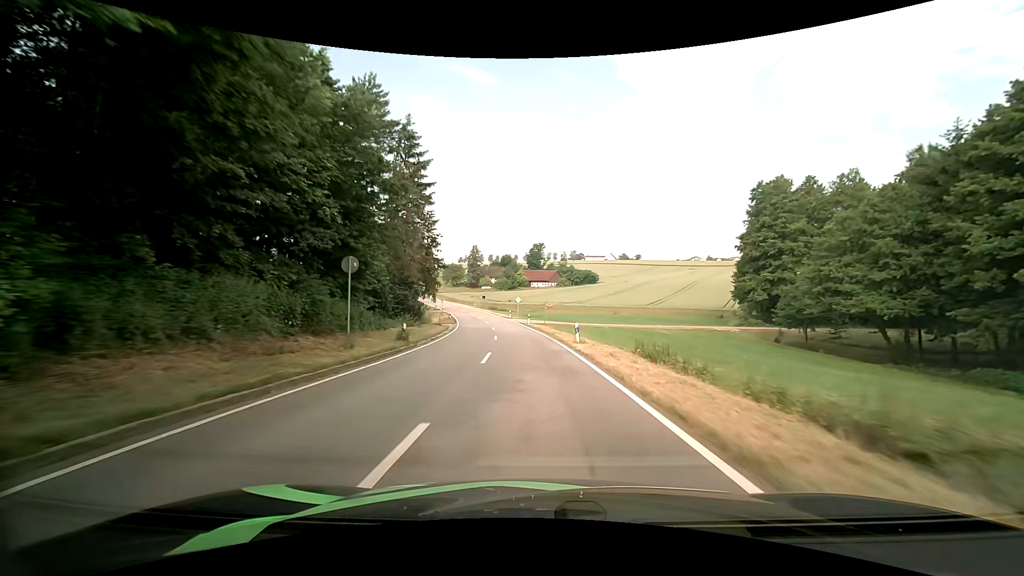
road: tertiary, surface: asphalt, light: Day
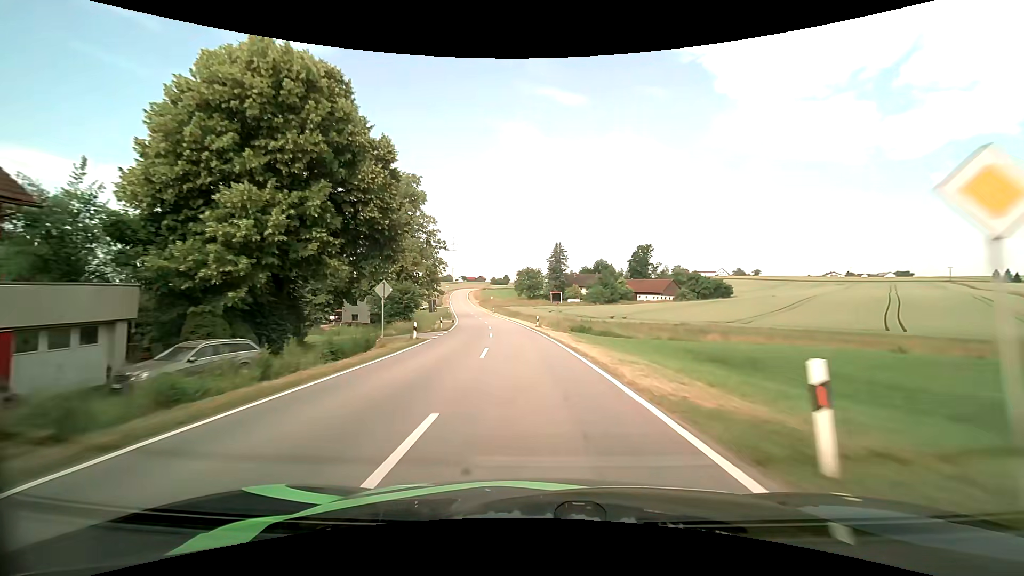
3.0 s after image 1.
(-5.4, +60.9) m; -10°
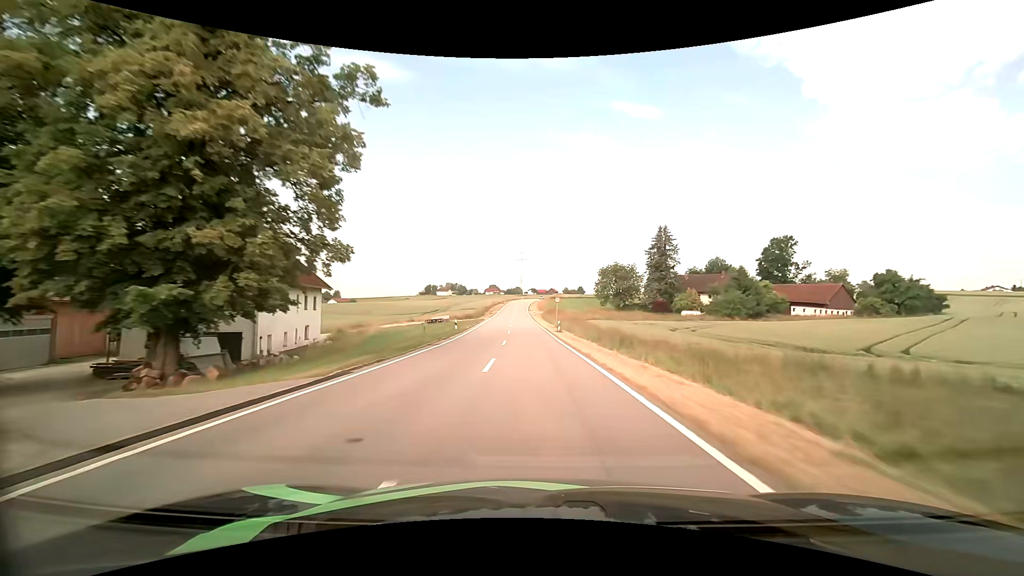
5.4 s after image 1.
(-4.1, +52.4) m; -9°
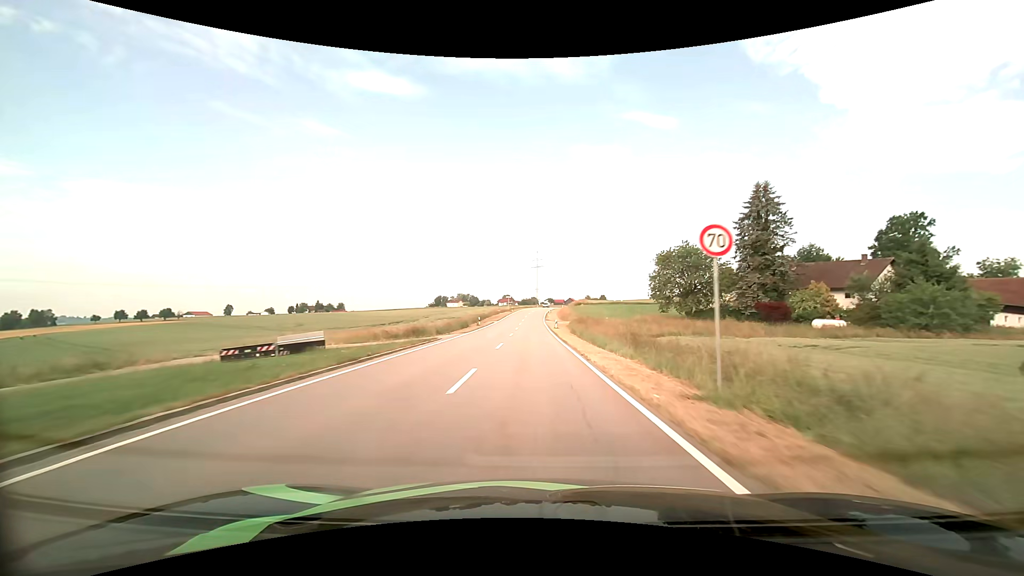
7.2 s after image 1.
(-0.8, +41.2) m; -2°
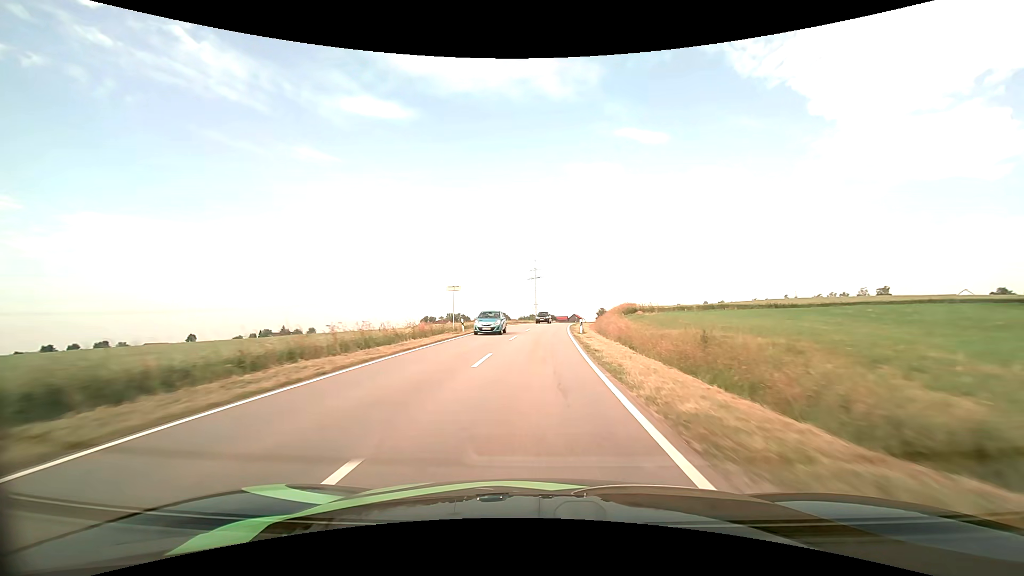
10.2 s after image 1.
(-0.5, +70.1) m; 0°
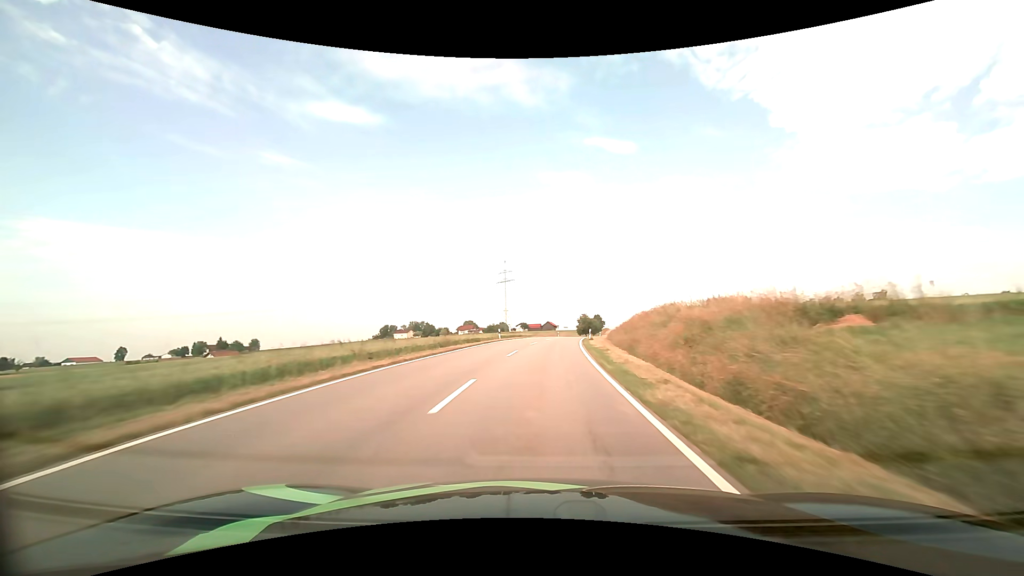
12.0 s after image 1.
(+0.9, +42.2) m; +3°
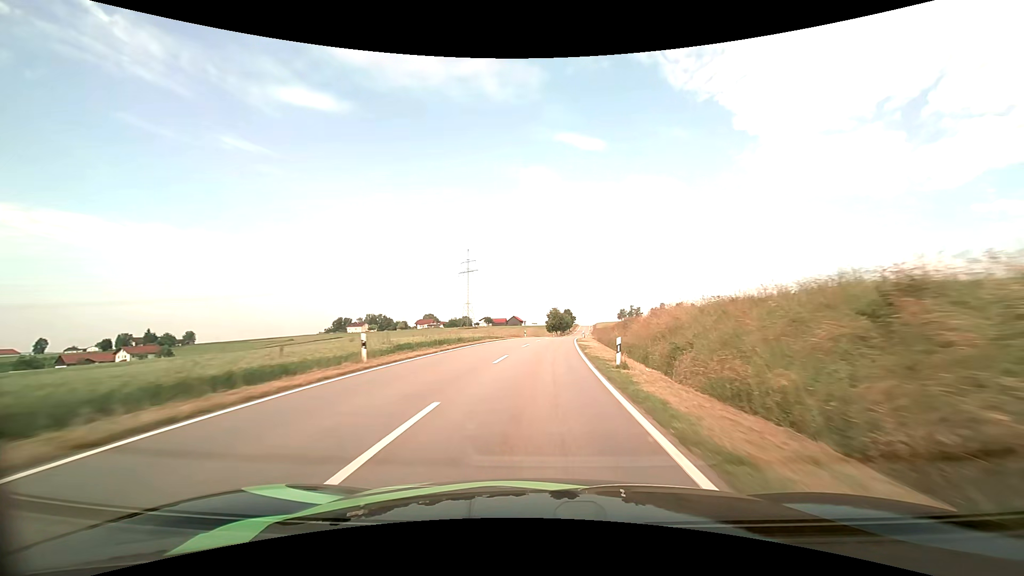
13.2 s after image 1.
(+0.9, +27.9) m; +4°
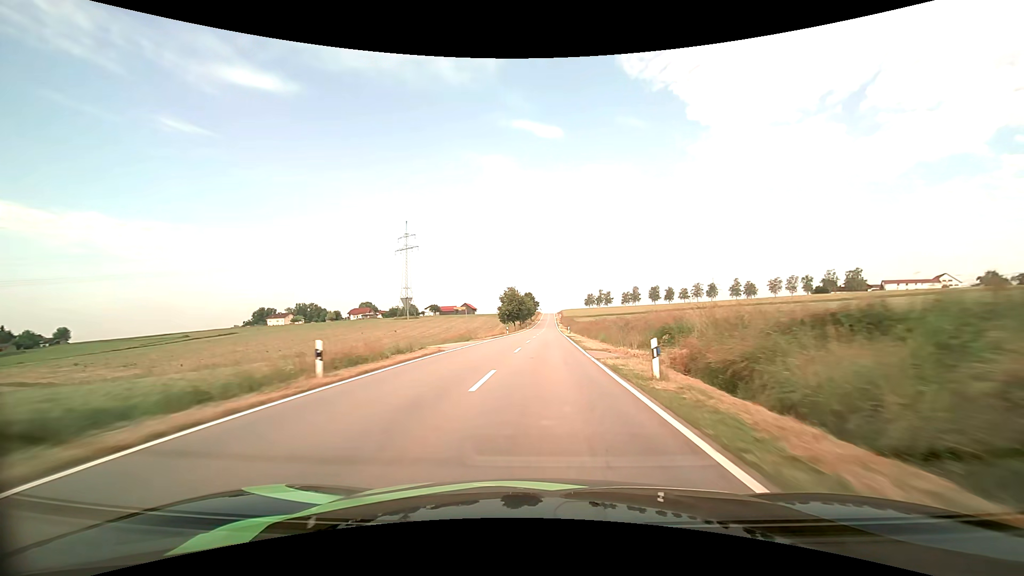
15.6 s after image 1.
(+2.4, +56.2) m; +5°
(0, +10) (0, +20) (+1, +30) (+1, +40) (+1, +50) (+2, +60) (+2, +70) (+2, +80) (+2, +90) (+3, +100) m
